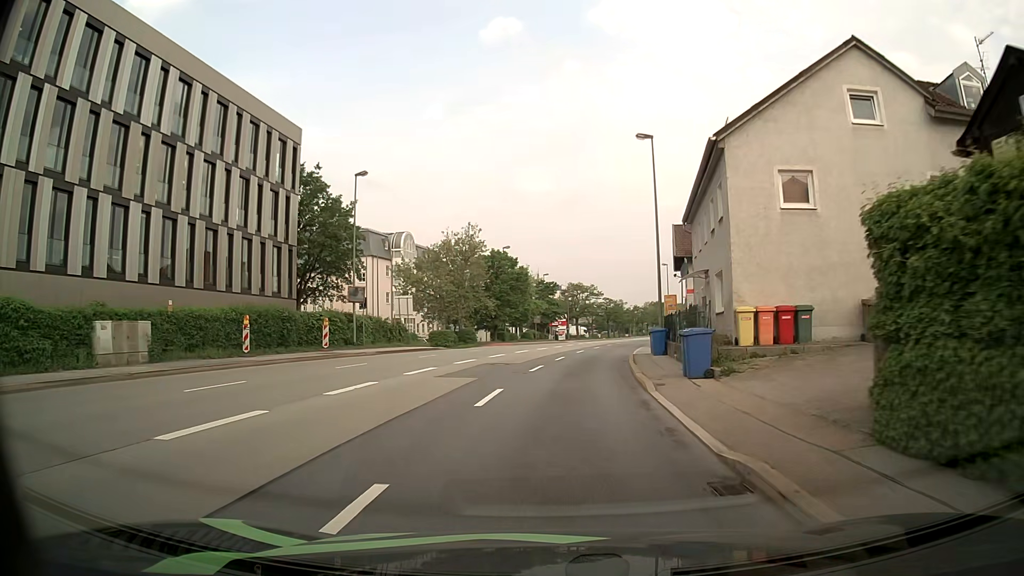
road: primary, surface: asphalt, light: Day
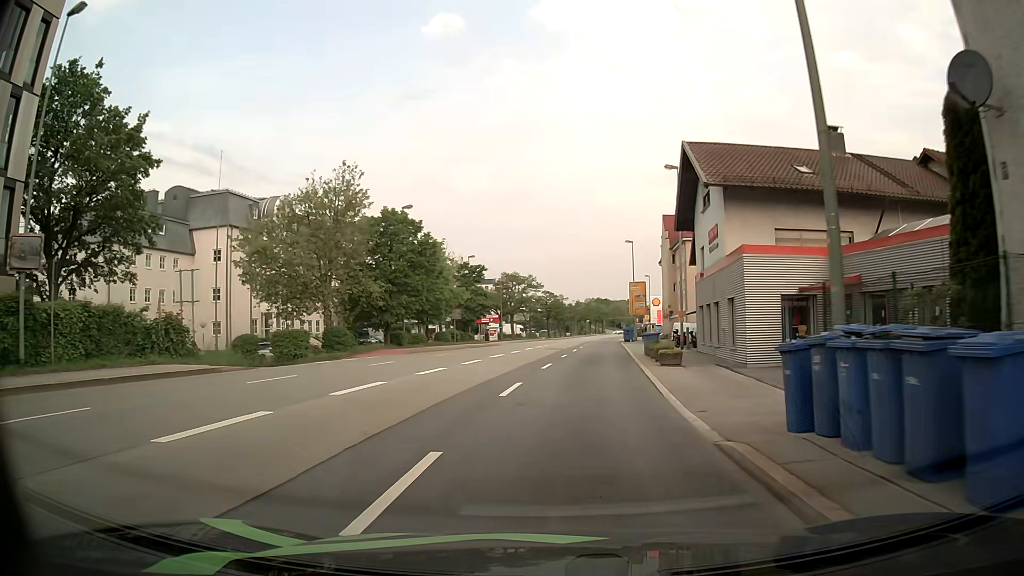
(+1.0, +23.7) m; +5°
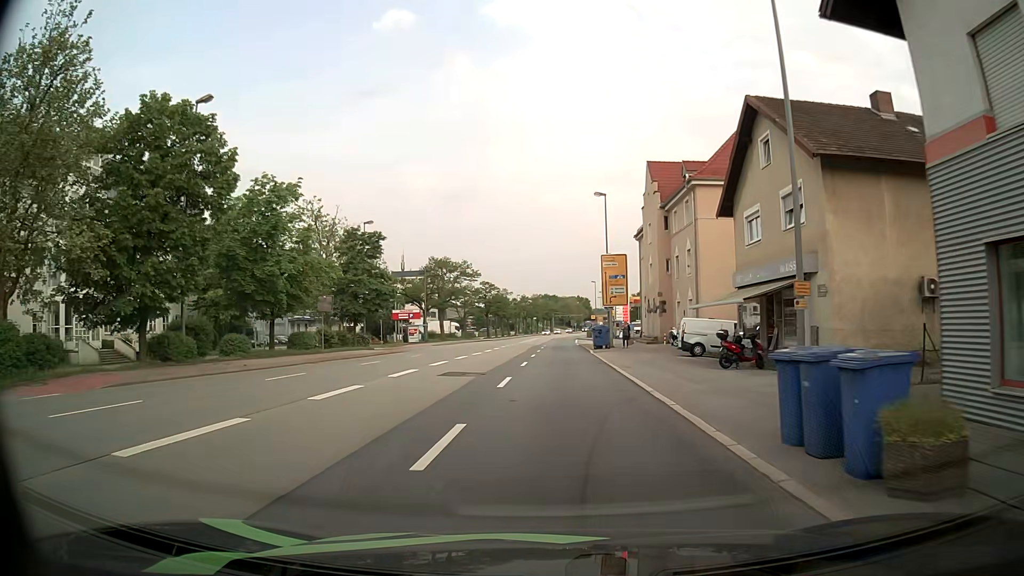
(+1.3, +24.7) m; +7°
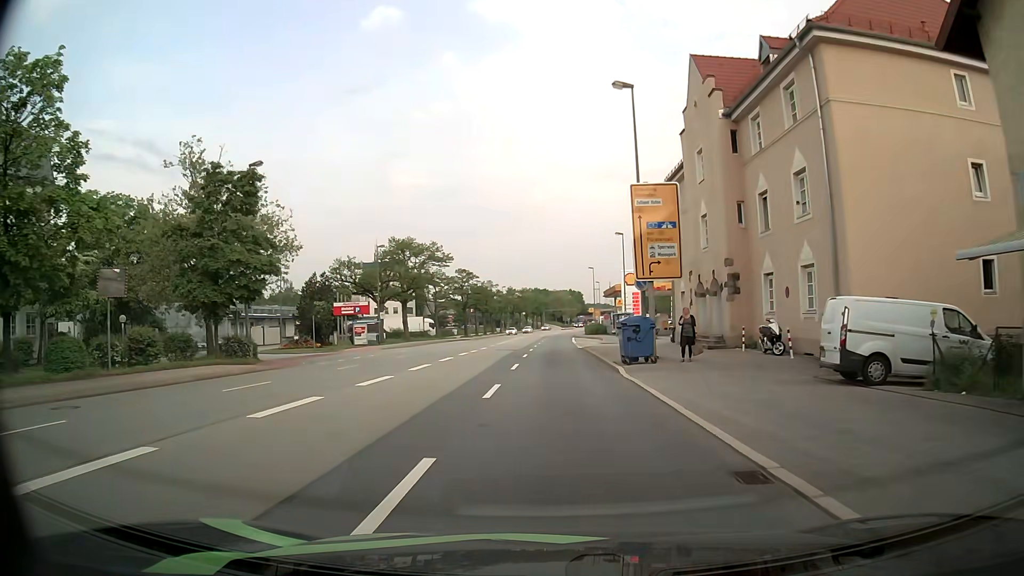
(-0.5, +20.6) m; -1°
(0, +10) (0, +20) (0, +30) (0, +40) (0, +50) (0, +60) (0, +70) (+1, +80) (+1, +90) (+2, +100) m
